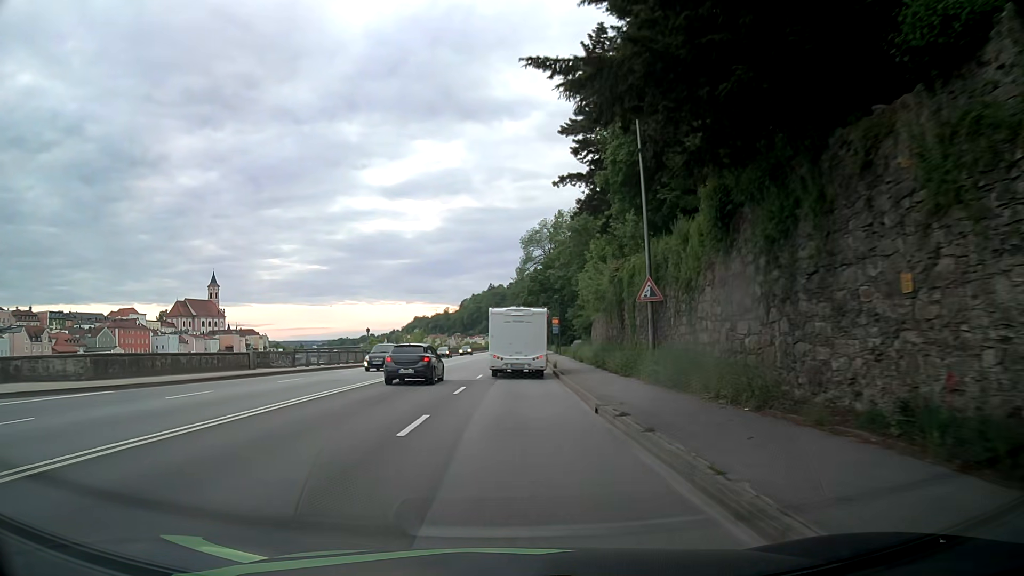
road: primary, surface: asphalt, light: Day
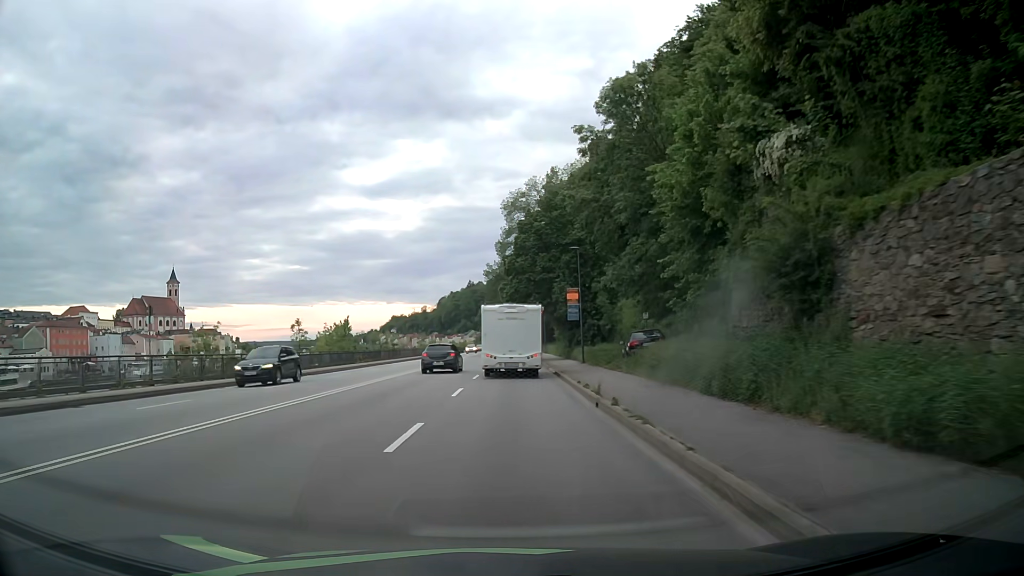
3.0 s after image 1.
(+0.9, +37.5) m; +2°
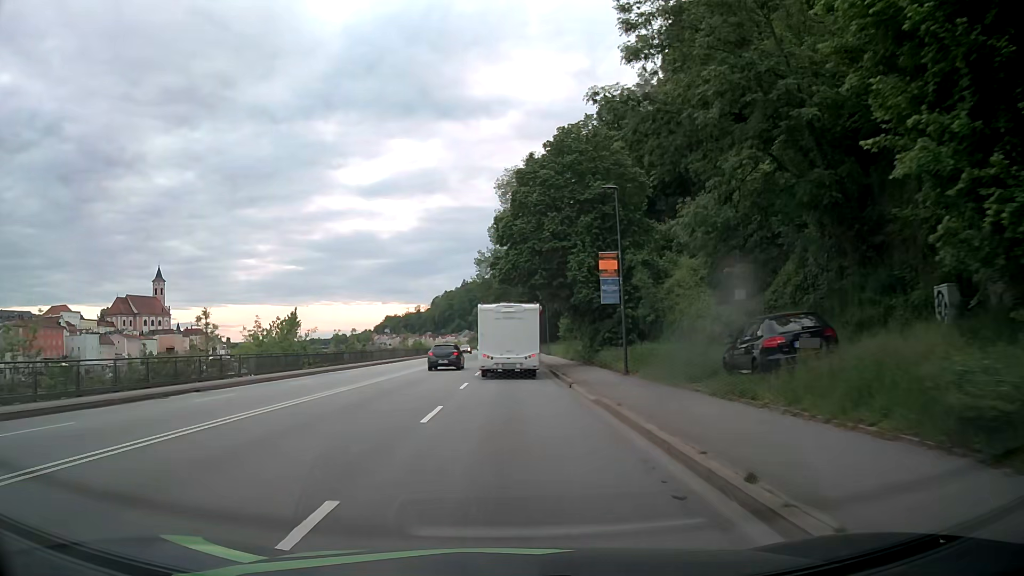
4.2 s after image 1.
(0.0, +14.8) m; 0°
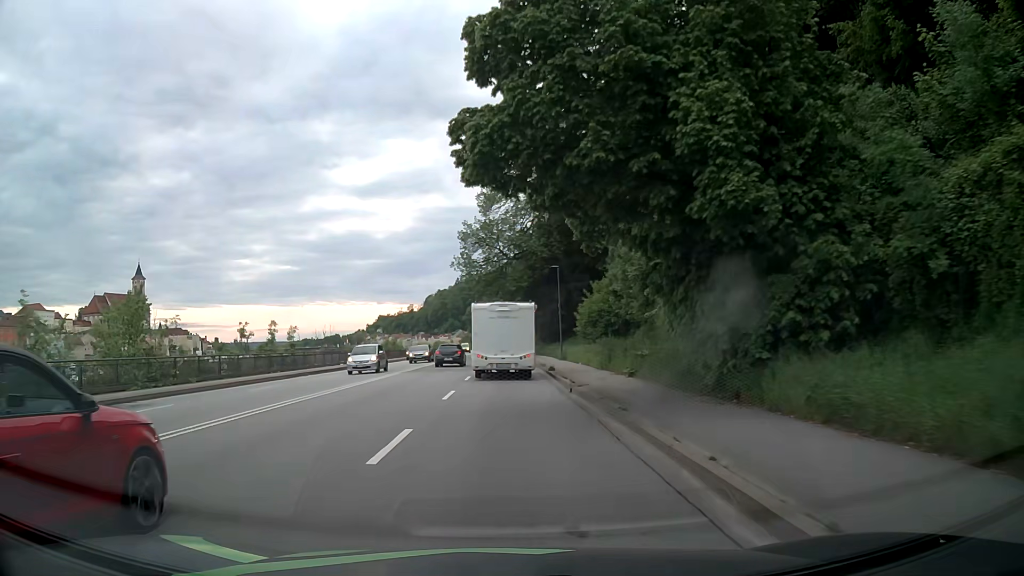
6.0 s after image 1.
(0.0, +22.0) m; 0°
(0, +10) (0, +20) (0, +30) (0, +40) (0, +50) (0, +60) (0, +70) (0, +80) (0, +90) (0, +100) m
